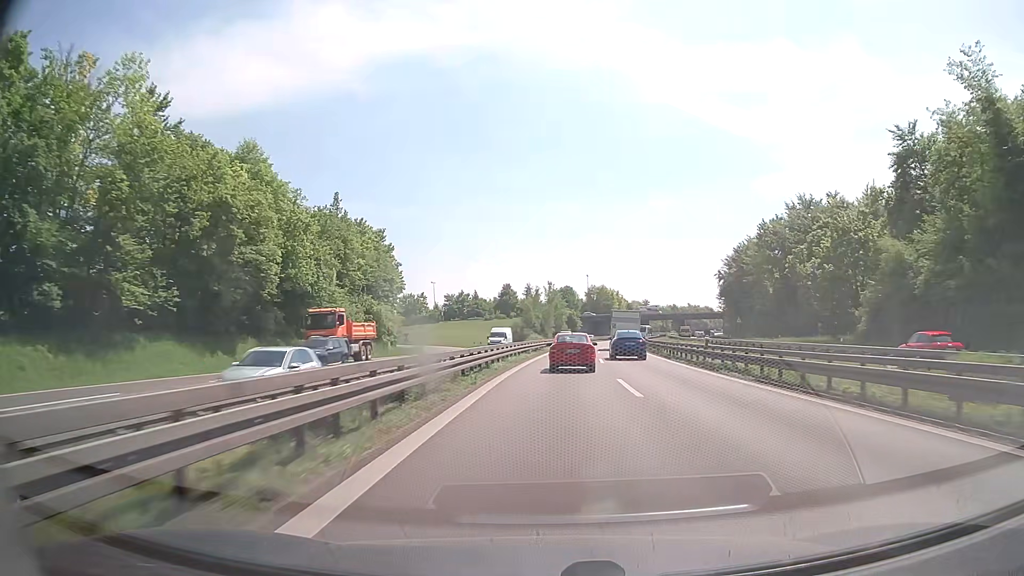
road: trunk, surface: asphalt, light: Day
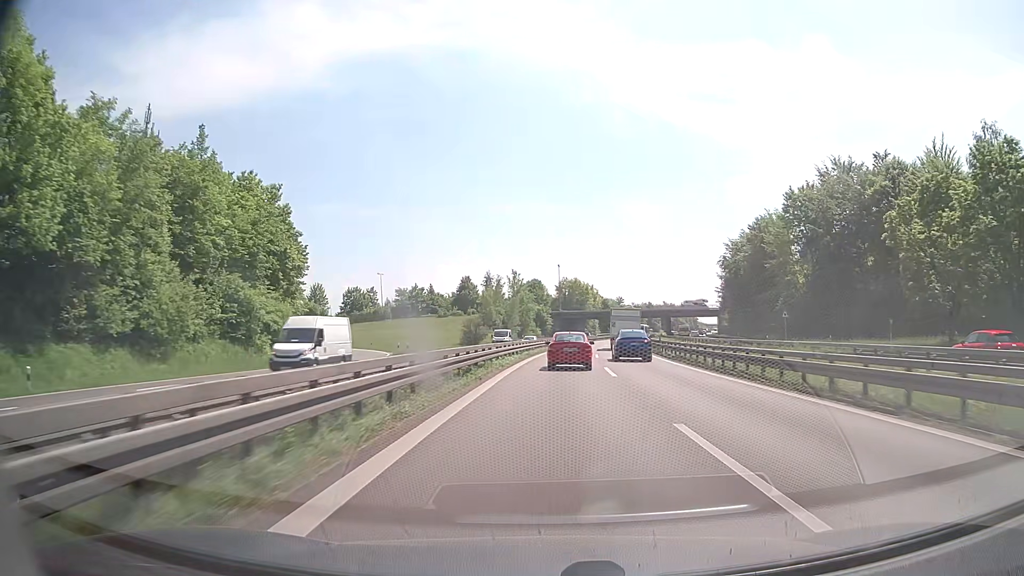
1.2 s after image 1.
(+0.7, +28.5) m; +3°
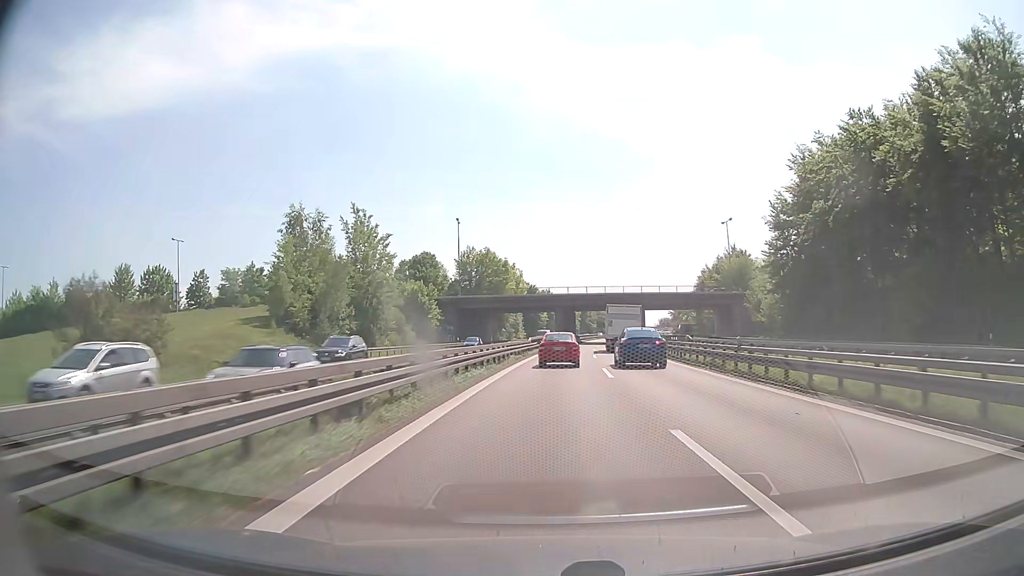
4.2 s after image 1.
(+4.7, +71.3) m; +7°
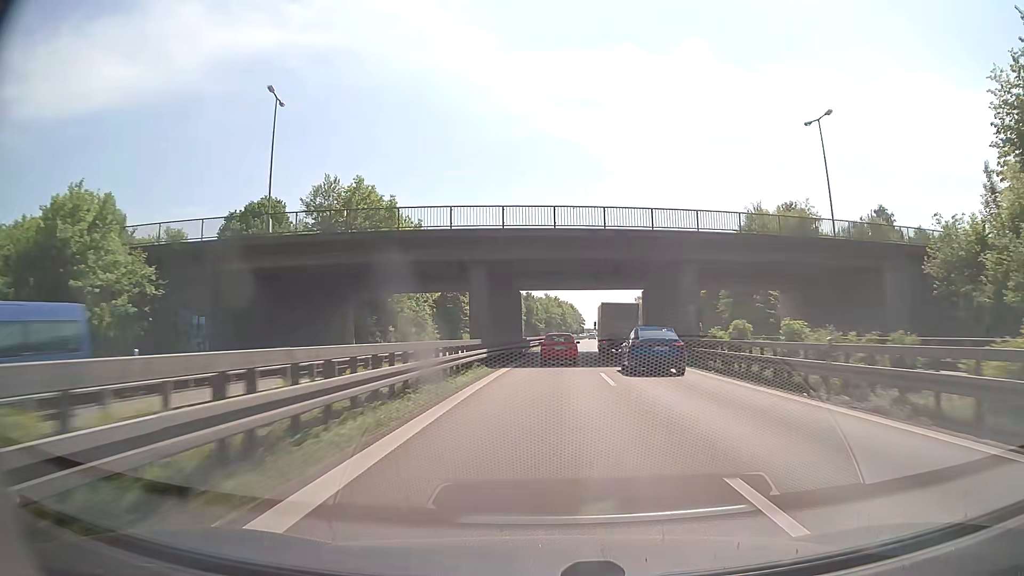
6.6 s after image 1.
(+2.3, +56.2) m; +5°
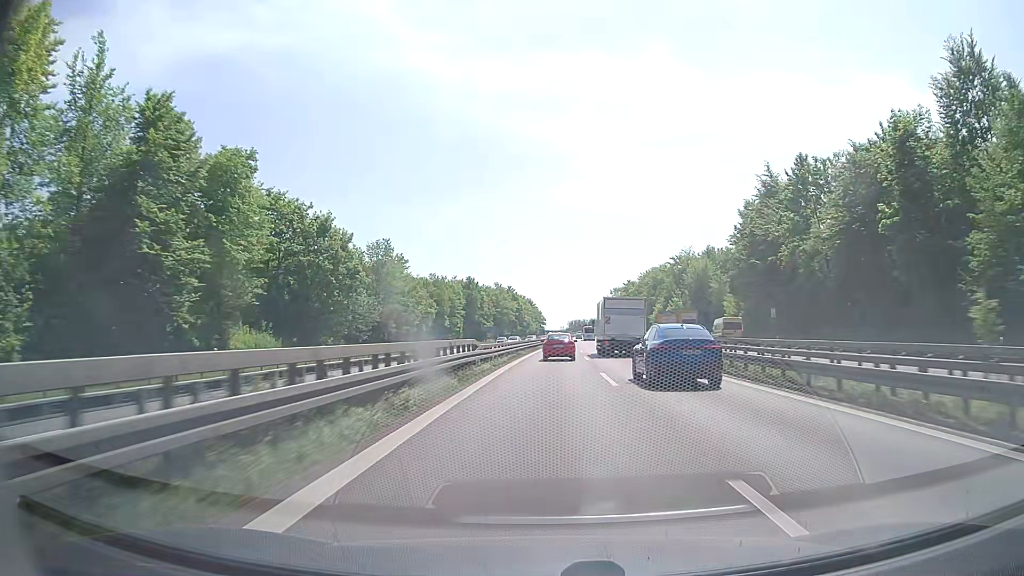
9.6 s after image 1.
(+2.0, +70.8) m; +4°
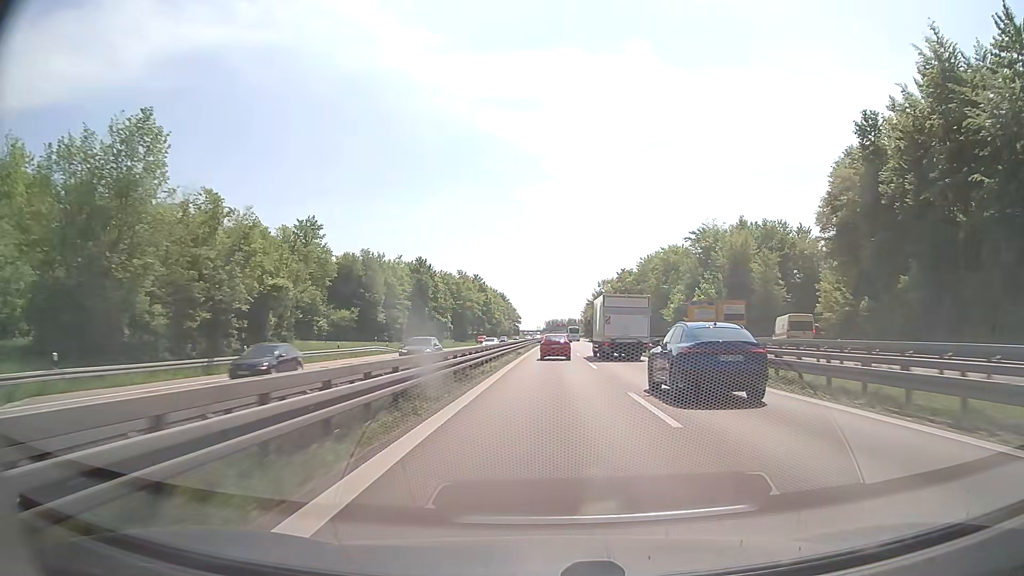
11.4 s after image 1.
(+0.6, +43.4) m; +2°
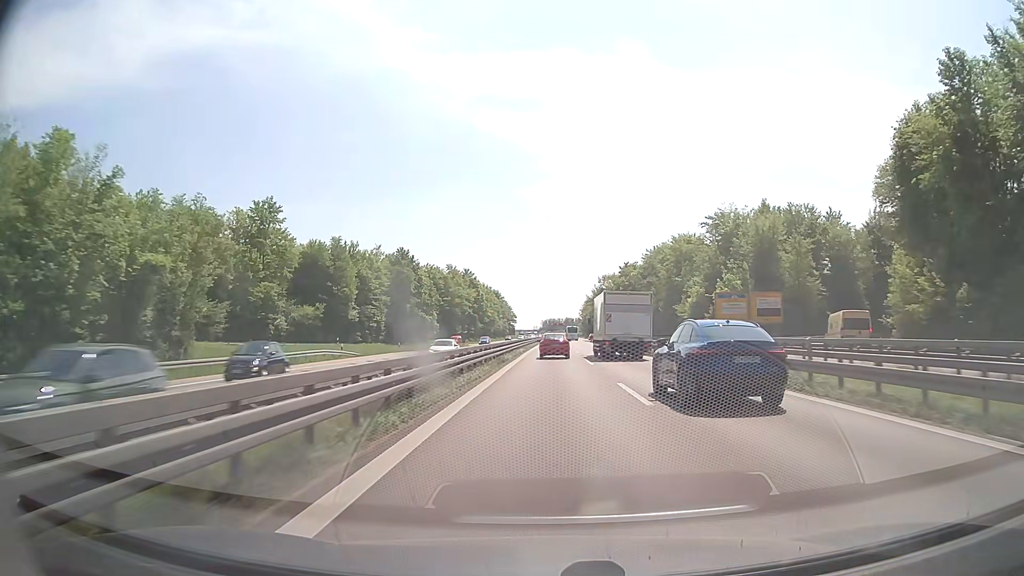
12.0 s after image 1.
(+0.1, +14.7) m; +1°
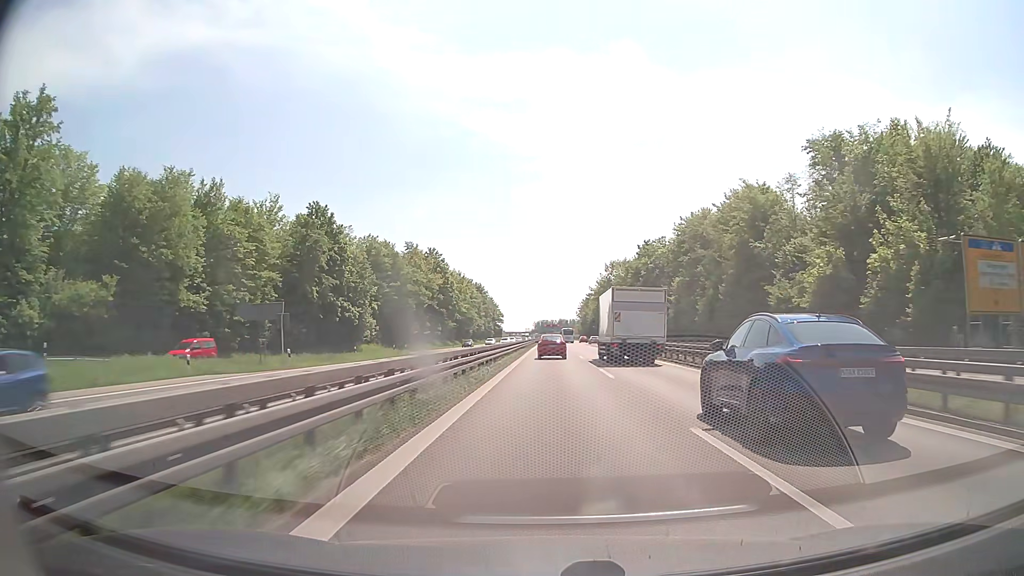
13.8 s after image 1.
(+0.2, +44.5) m; +1°
(0, +10) (0, +20) (0, +30) (0, +40) (0, +50) (0, +60) (0, +70) (0, +80) (0, +90) (0, +100) m
